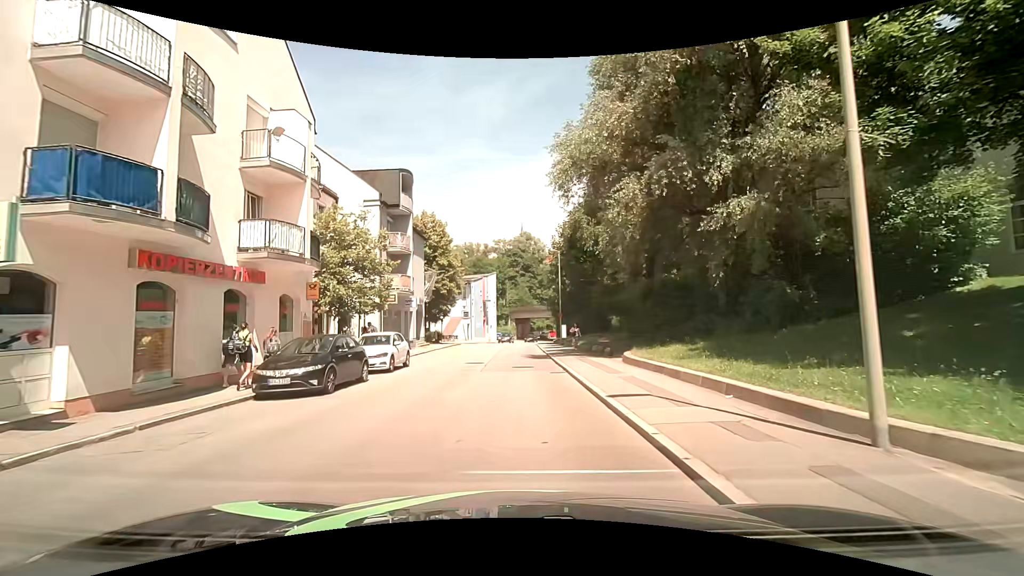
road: tertiary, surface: asphalt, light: Day
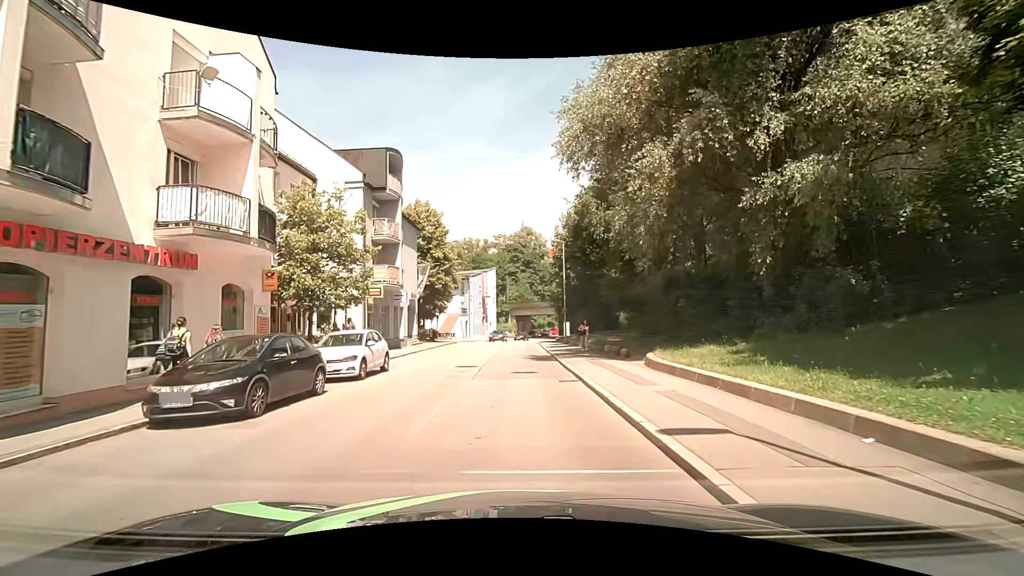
(0.0, +3.4) m; 0°
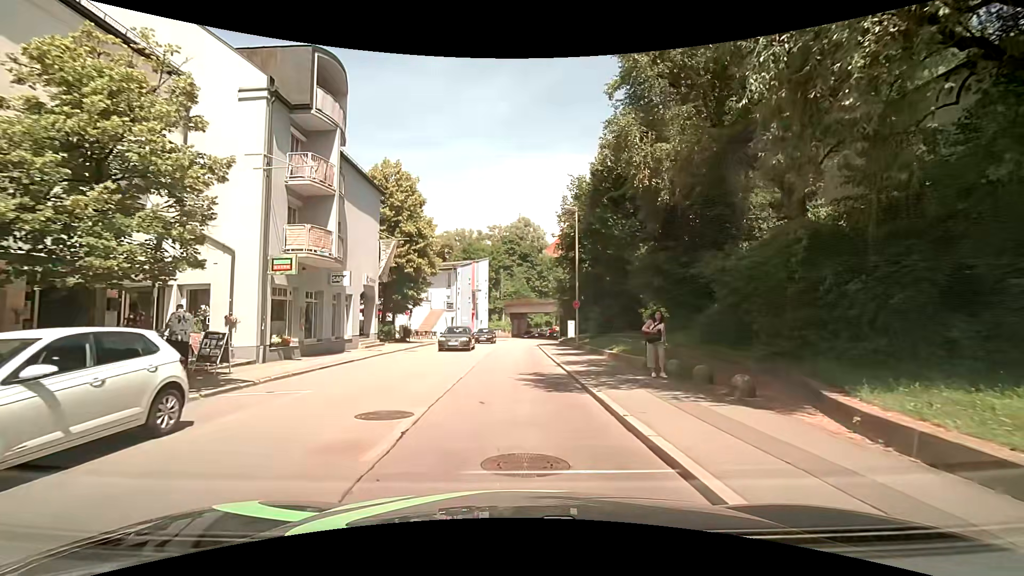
(-0.1, +10.6) m; 0°
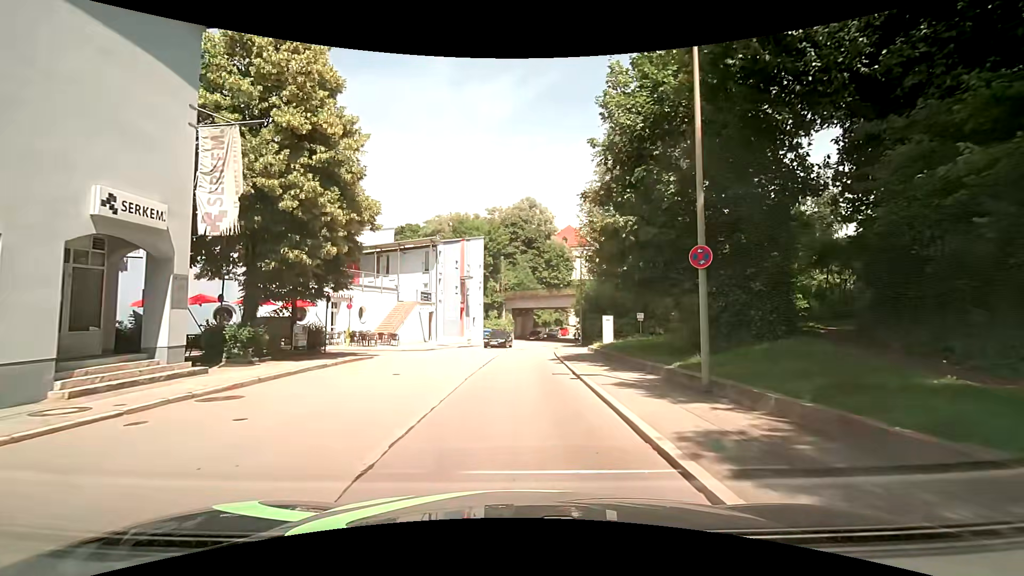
(0.0, +18.4) m; 0°
